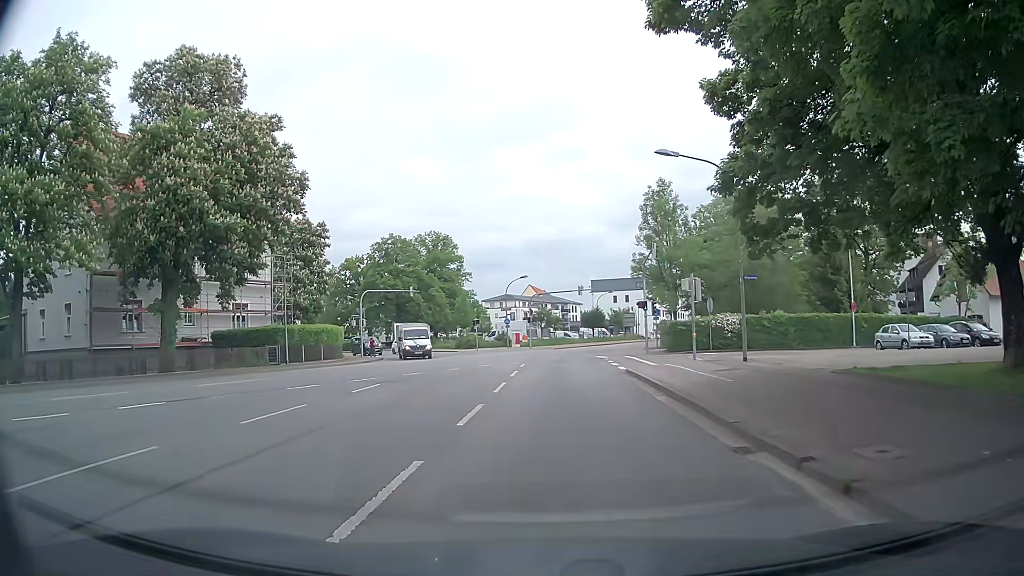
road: secondary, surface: asphalt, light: Day
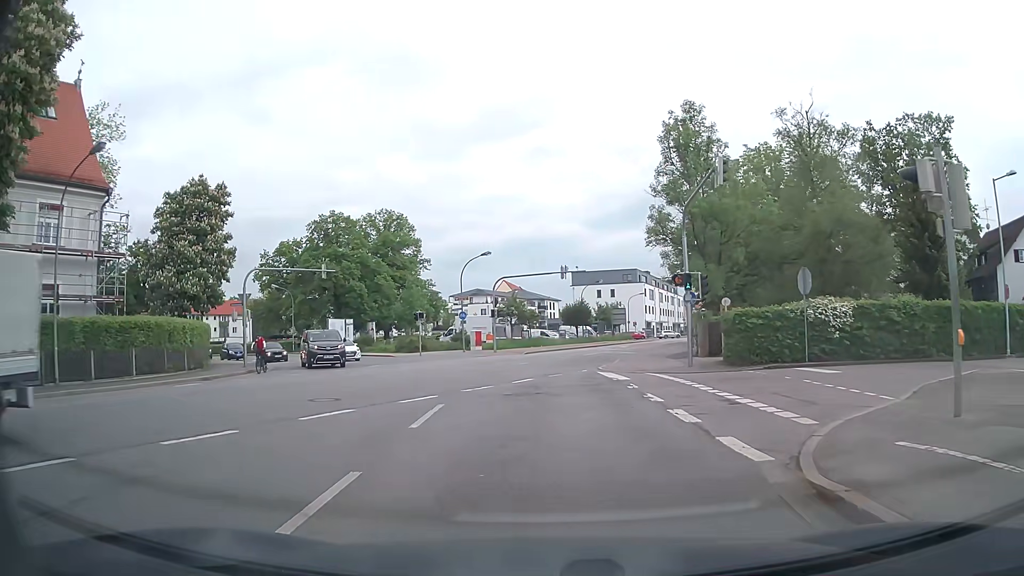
(+0.4, +19.0) m; +2°
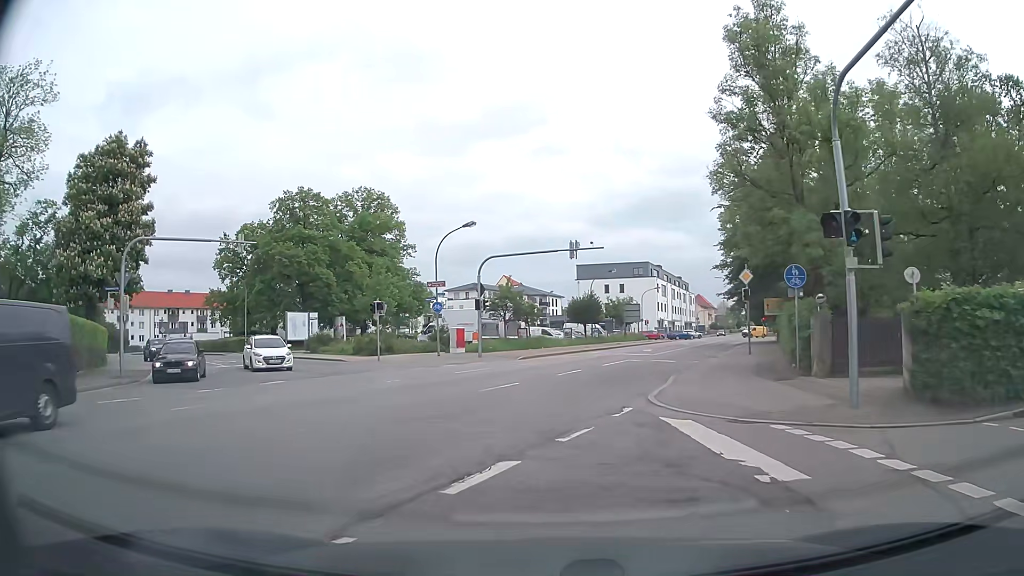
(0.0, +12.8) m; 0°
(0, +10) (+1, +20) (+4, +29) (+7, +39) (+11, +48) (+14, +58) (+17, +67) (+20, +77) (+23, +86) (+26, +96) m
